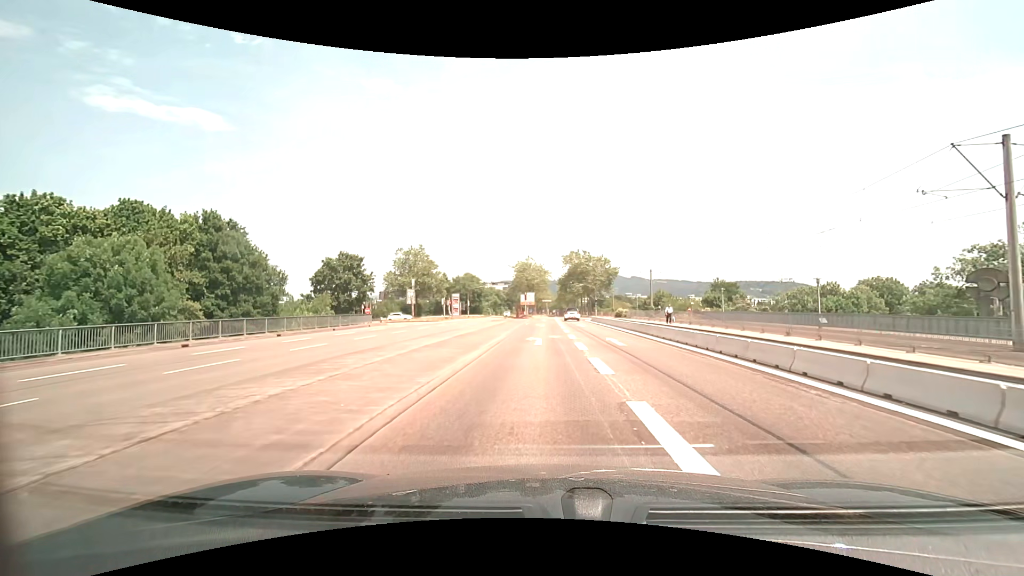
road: secondary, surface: asphalt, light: Day
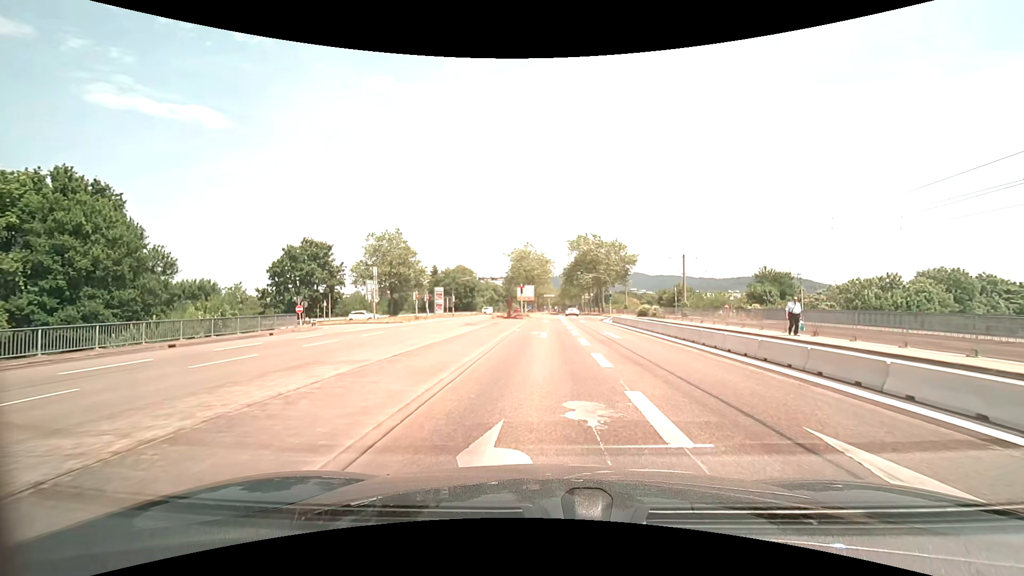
(-0.1, +17.1) m; 0°
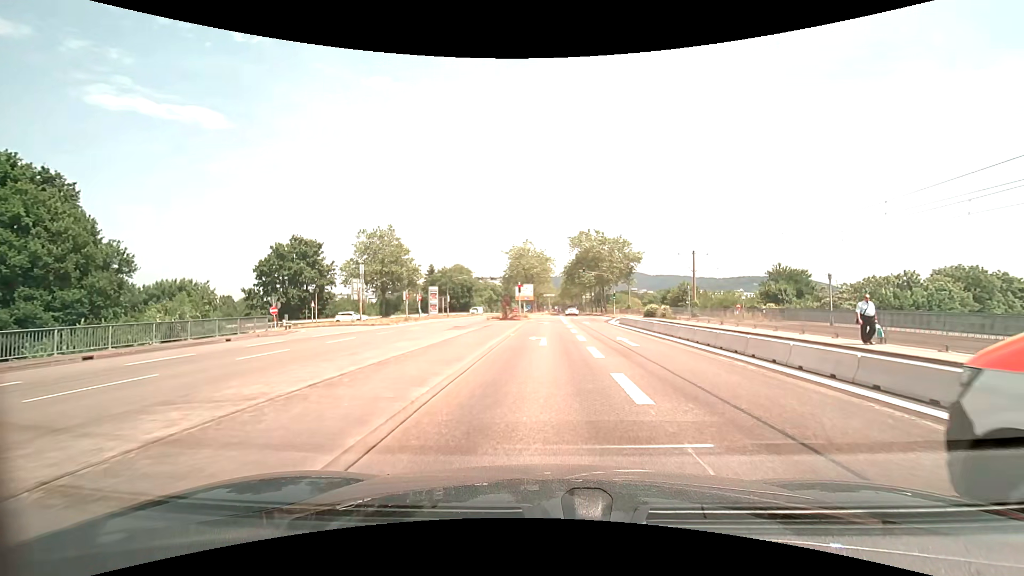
(0.0, +4.0) m; 0°
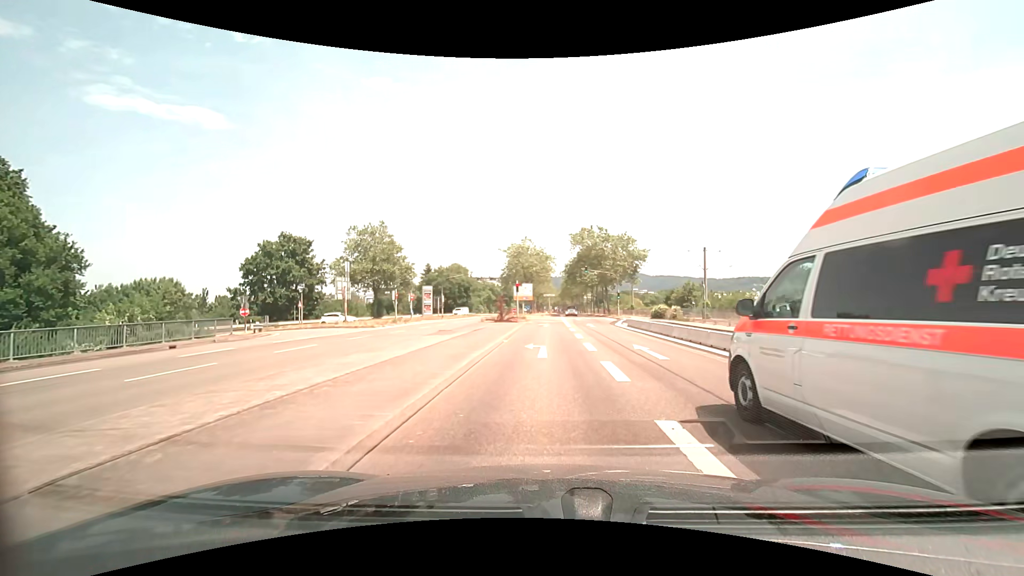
(0.0, +3.8) m; 0°
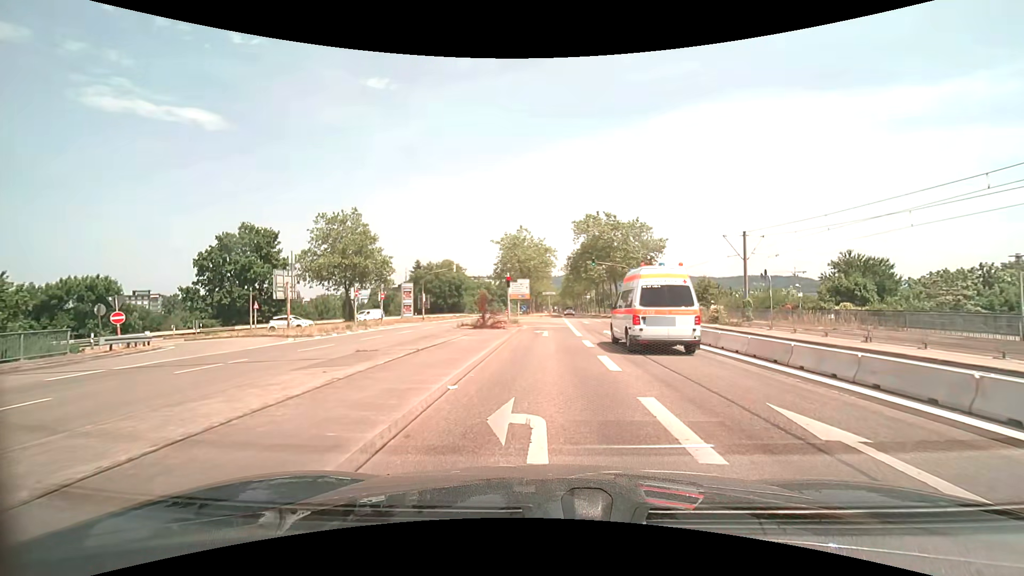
(+0.1, +10.4) m; +1°
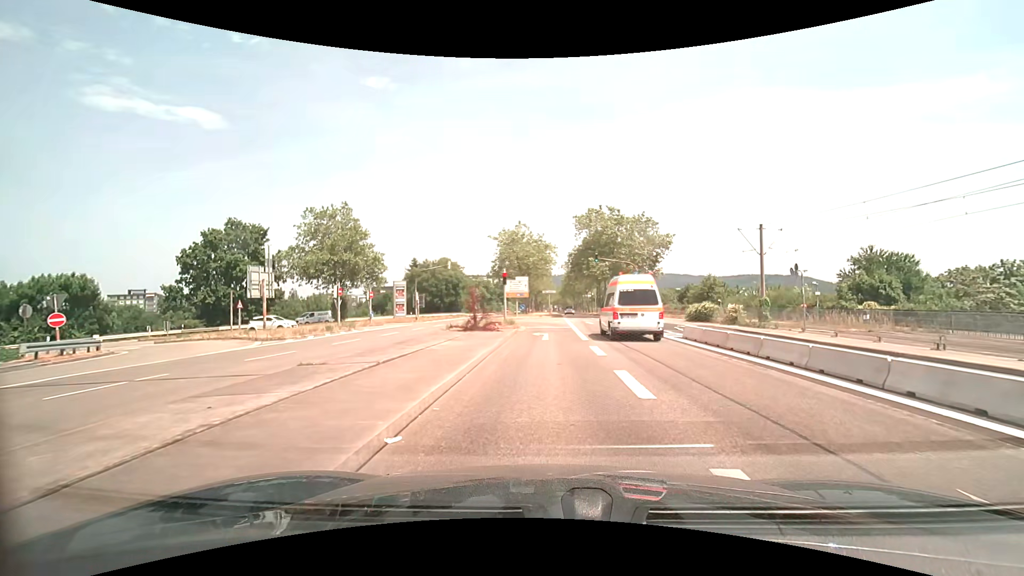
(0.0, +3.1) m; -1°
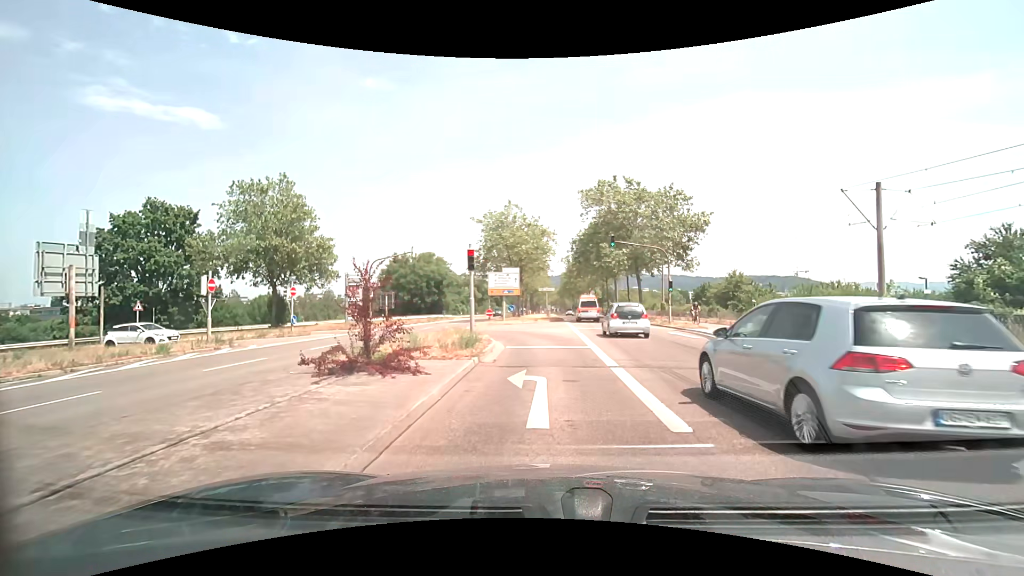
(+0.2, +13.6) m; +2°
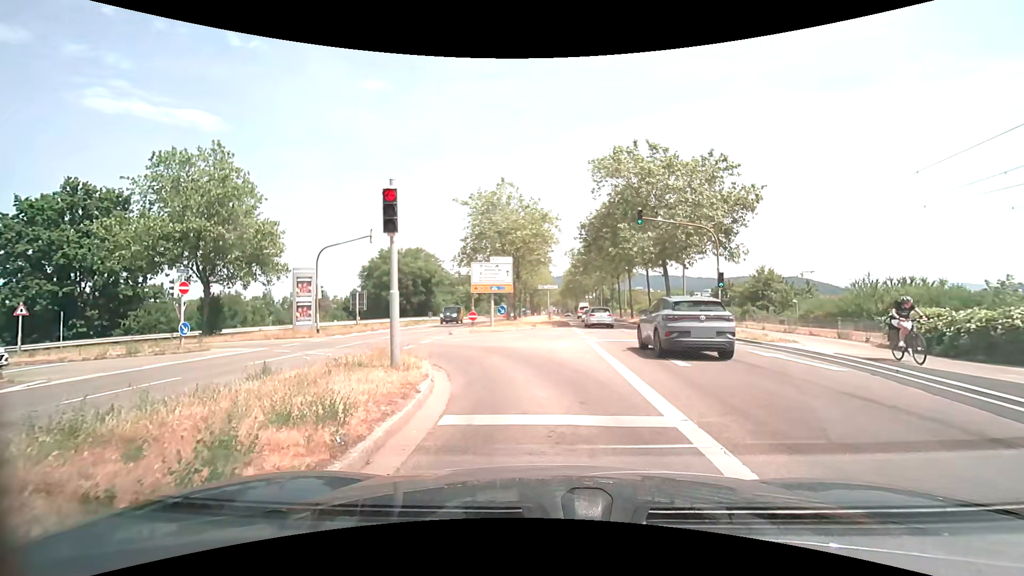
(-0.1, +9.7) m; -2°
